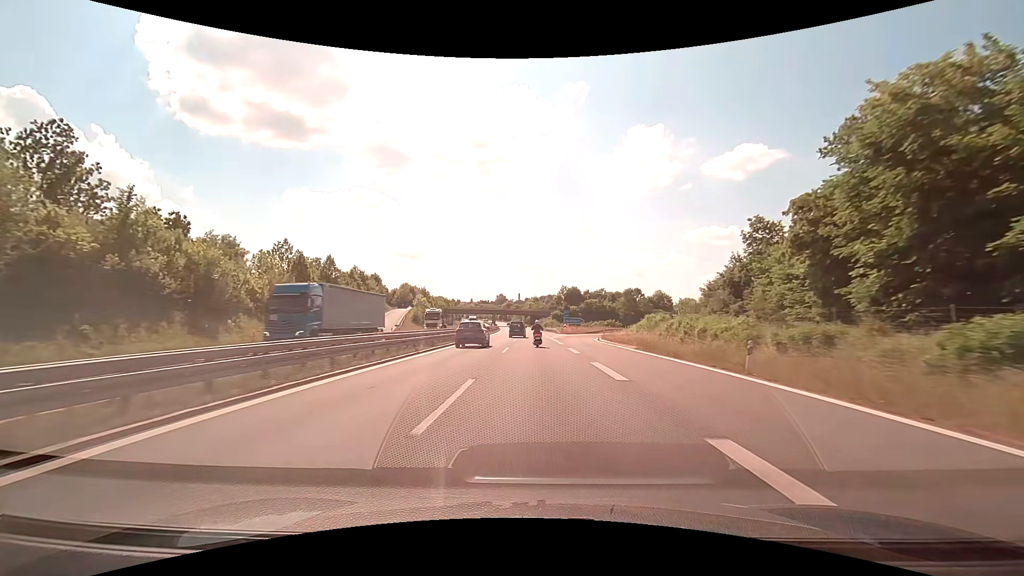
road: motorway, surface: asphalt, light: Day
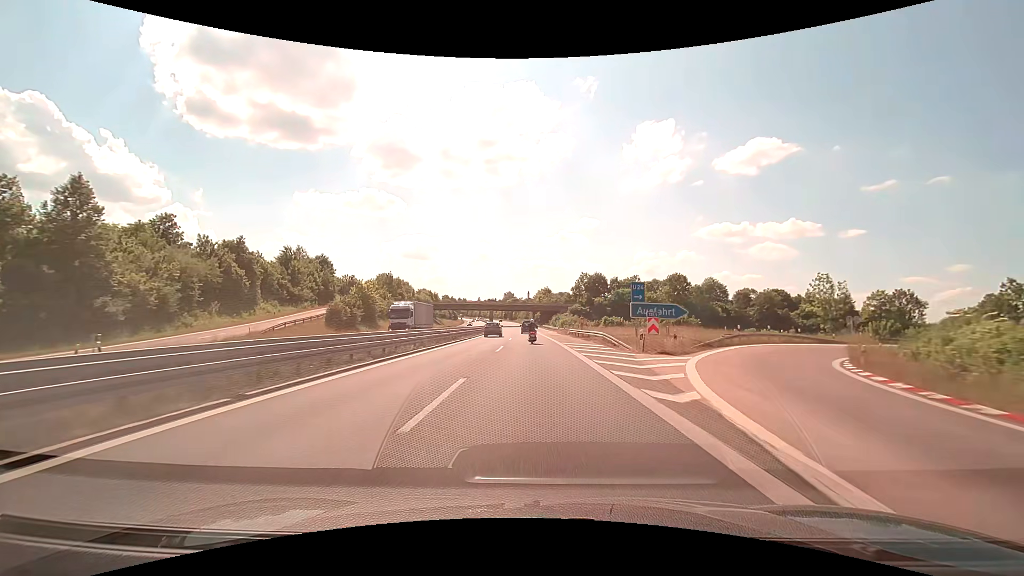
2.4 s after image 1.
(-0.5, +54.0) m; -1°
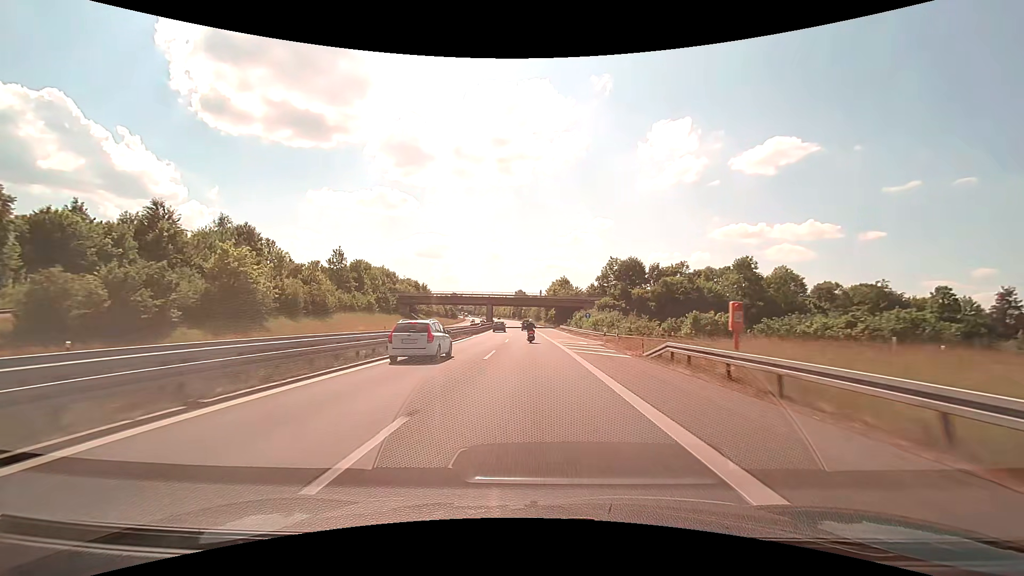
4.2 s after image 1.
(-0.4, +41.2) m; -1°
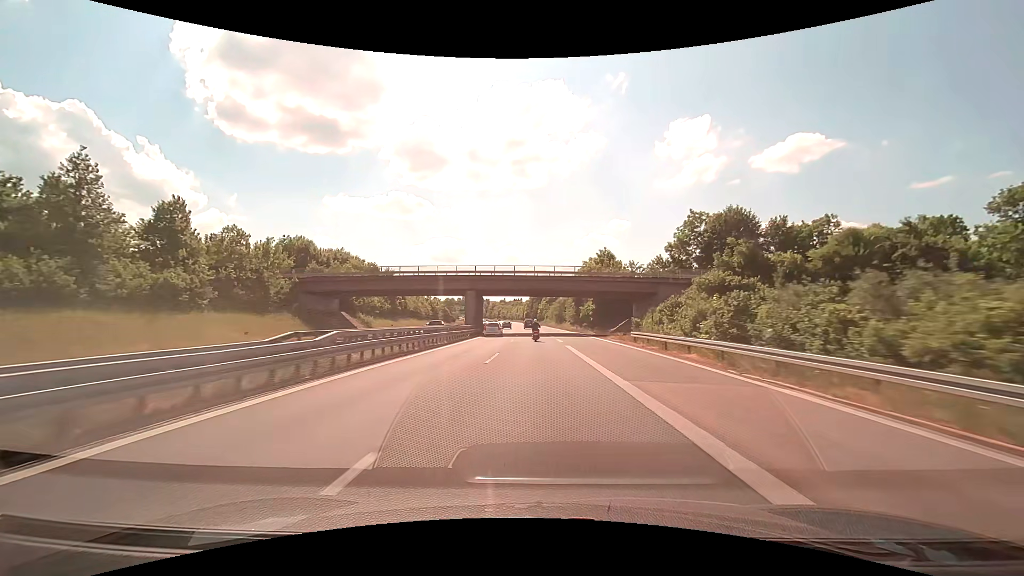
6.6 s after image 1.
(-1.1, +56.0) m; -2°
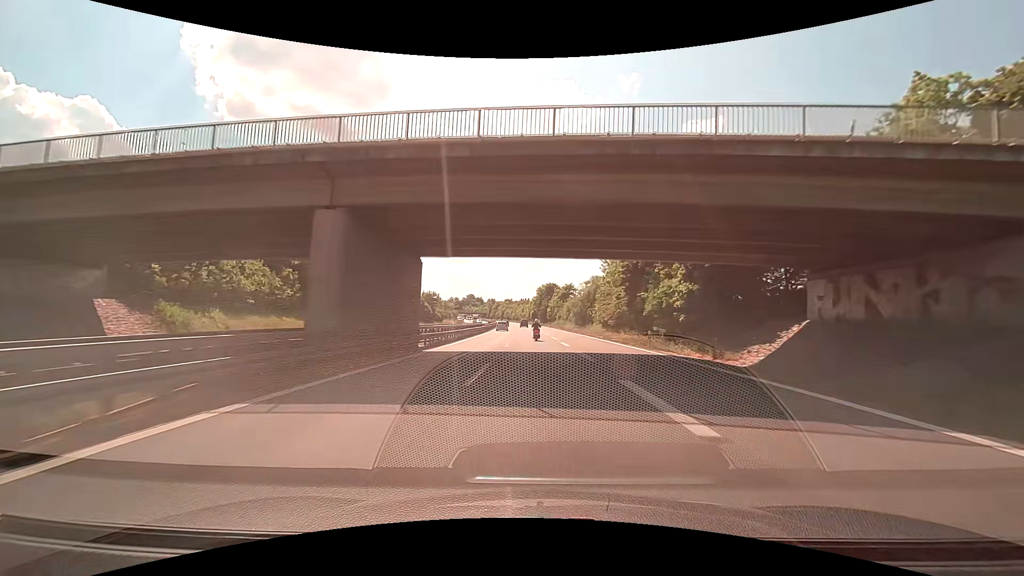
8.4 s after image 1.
(-0.4, +42.3) m; -1°
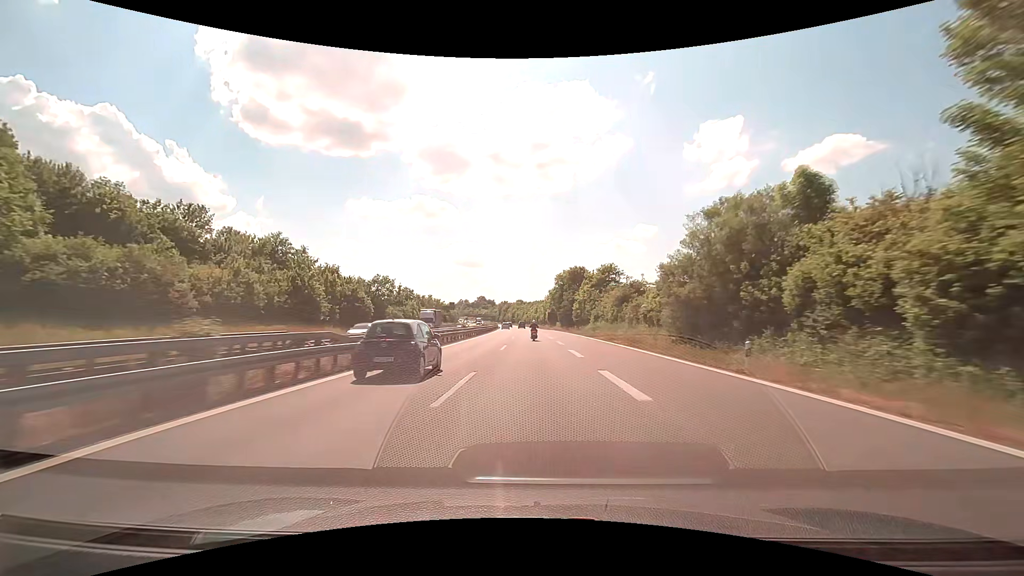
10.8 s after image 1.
(-0.6, +56.5) m; -2°
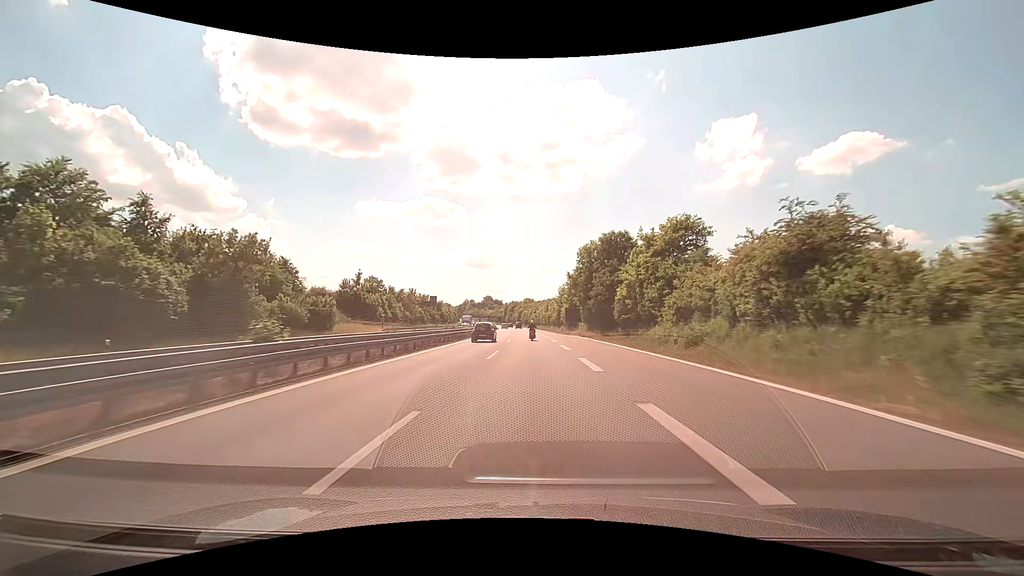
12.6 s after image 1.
(-0.3, +42.5) m; -1°
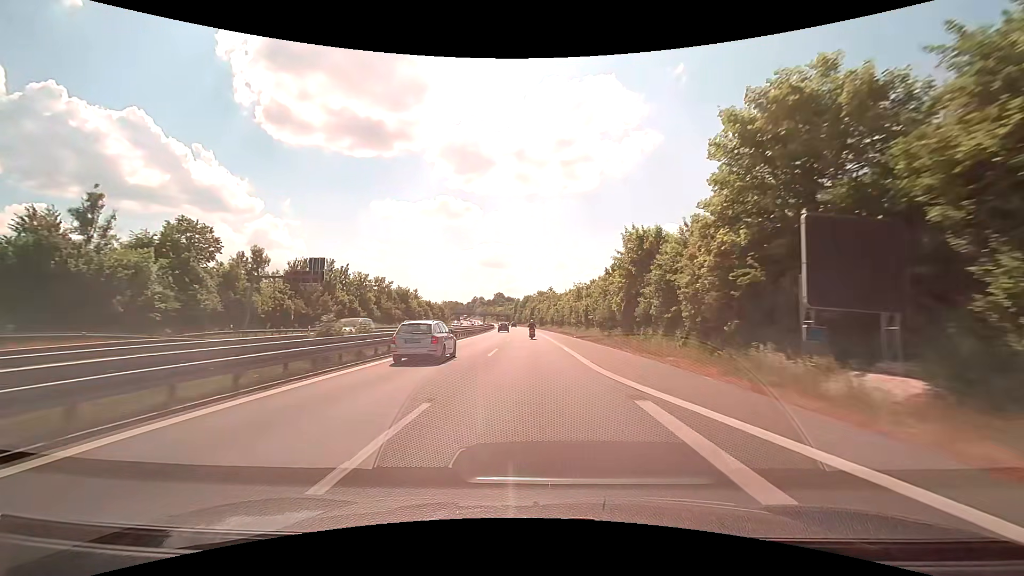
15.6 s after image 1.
(-1.4, +70.8) m; -2°
(0, +10) (0, +20) (0, +30) (0, +40) (0, +50) (0, +60) (-1, +70) (-1, +80) (-2, +90) (-2, +100) m
